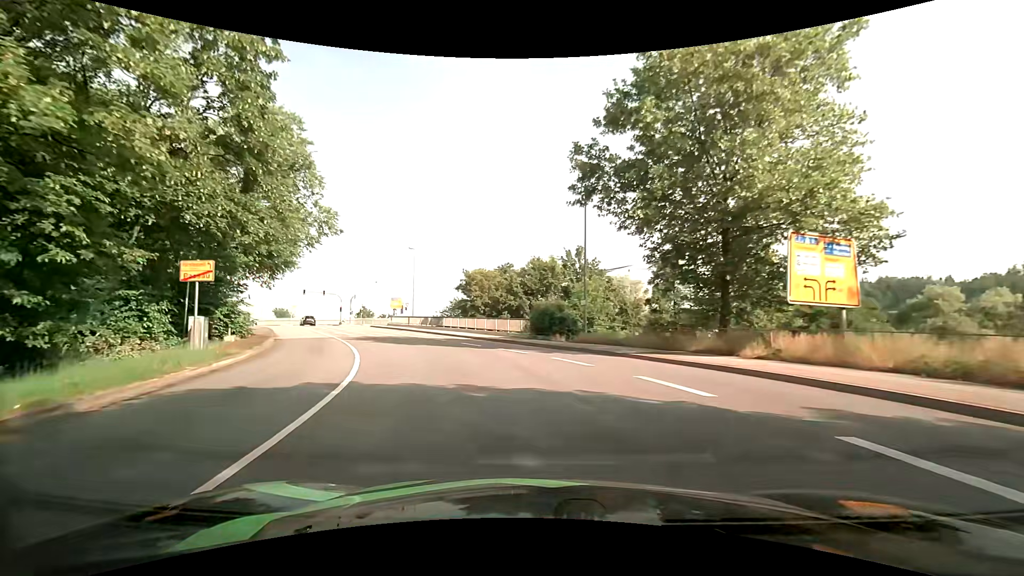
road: primary_link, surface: asphalt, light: Day
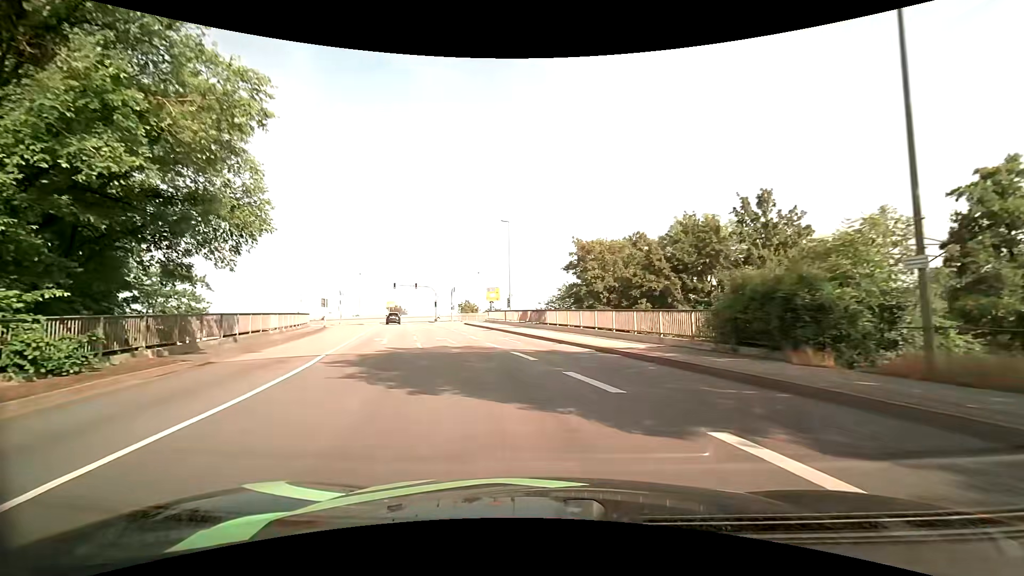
(-2.0, +16.7) m; -14°
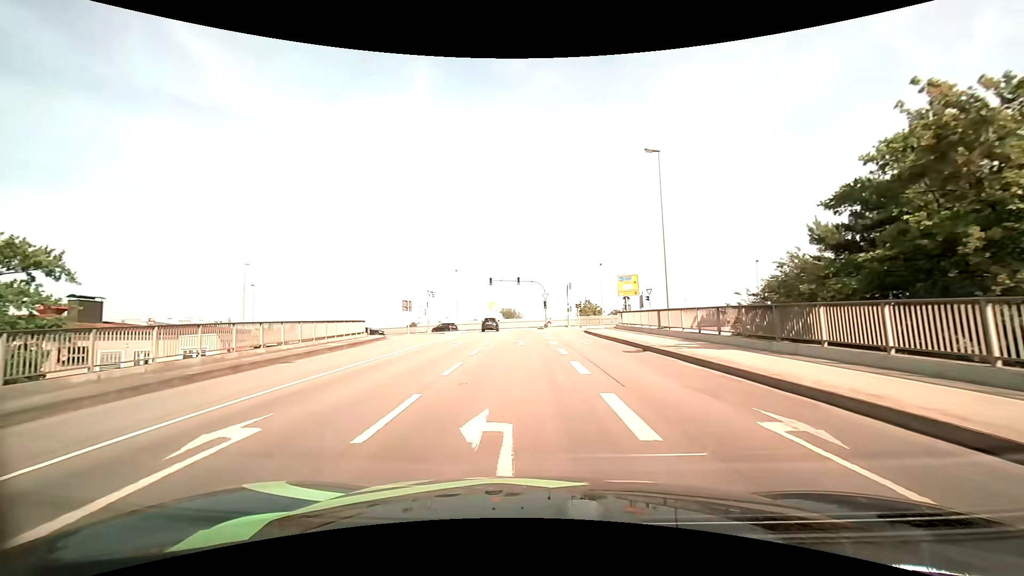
(-2.5, +20.6) m; -13°
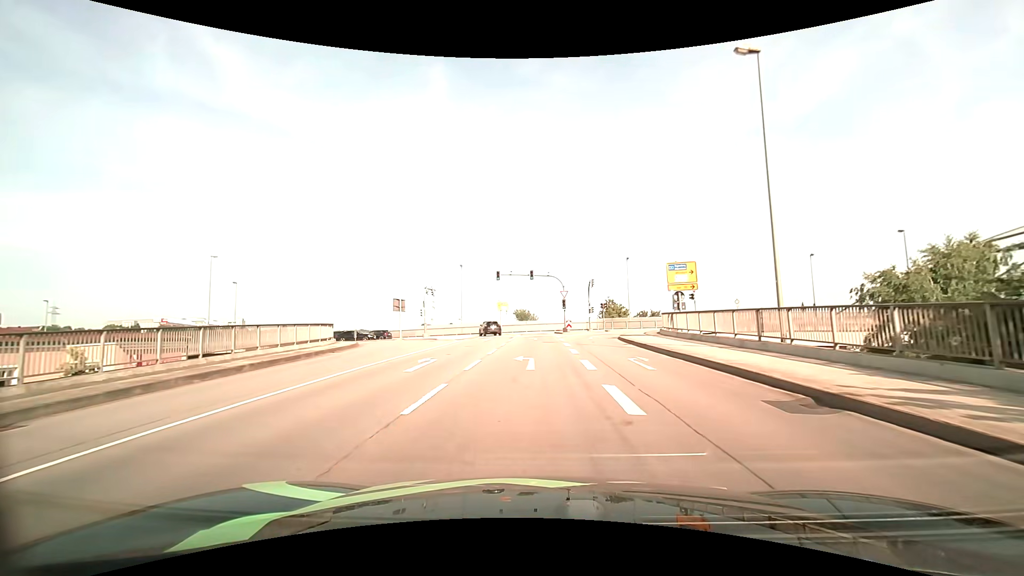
(-0.2, +10.5) m; -2°
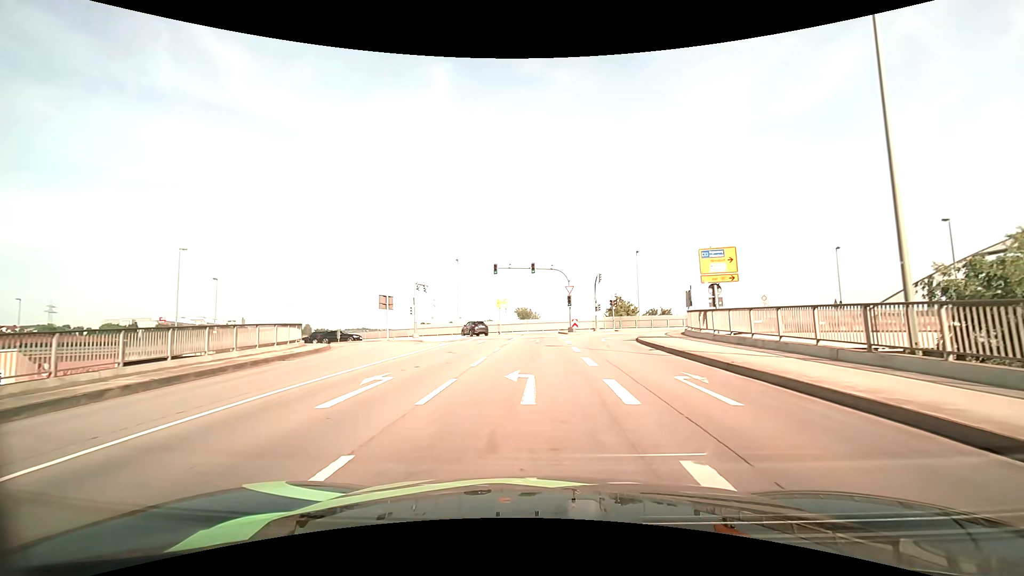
(0.0, +5.3) m; 0°
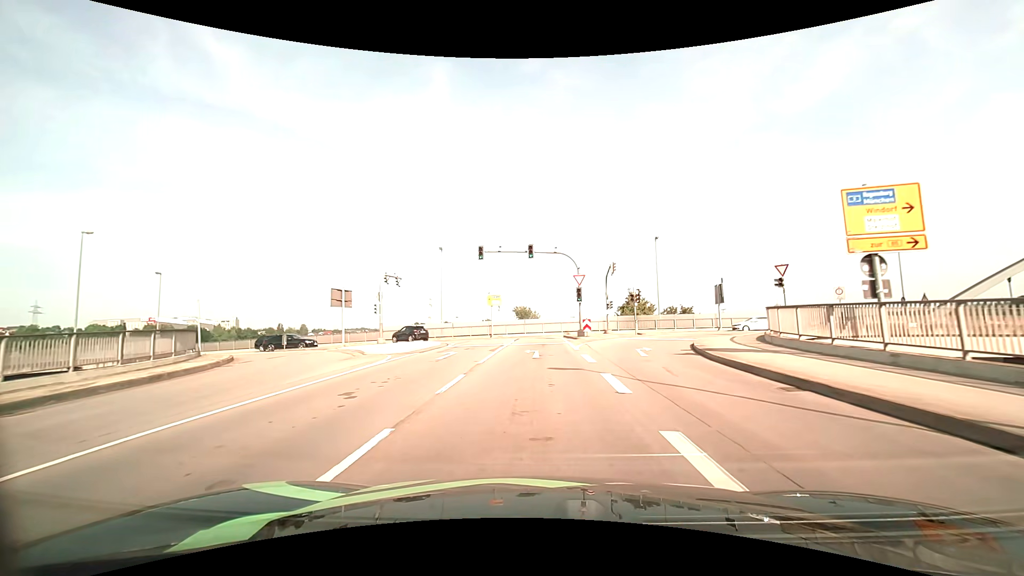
(0.0, +10.8) m; 0°
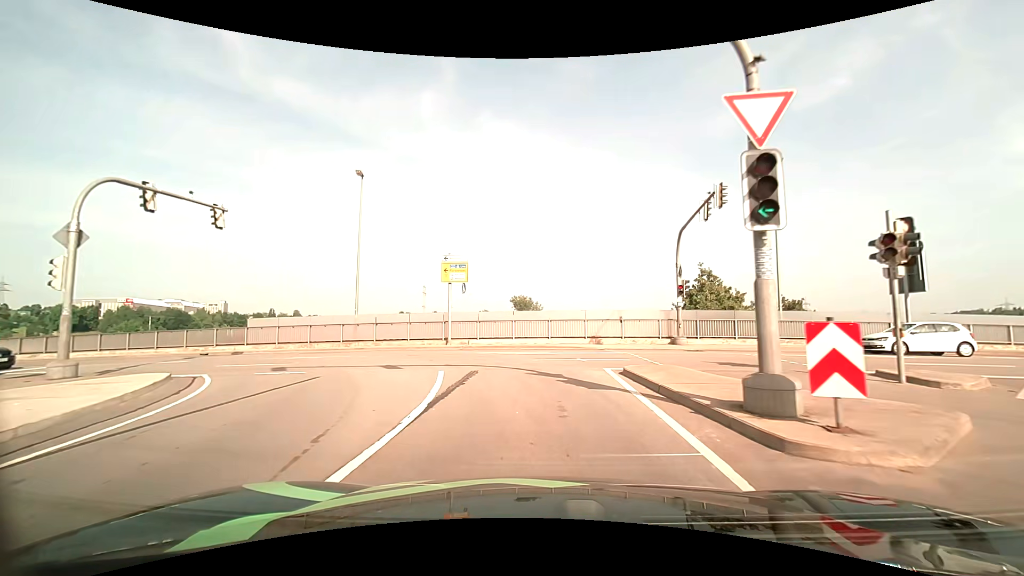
(0.0, +26.2) m; 0°
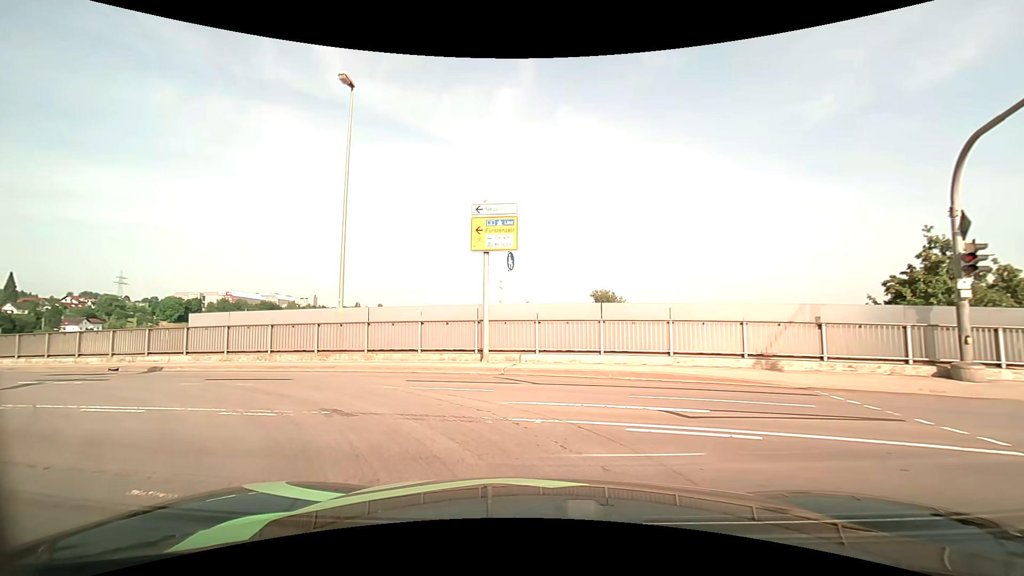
(-0.6, +12.0) m; -9°
(-2, +10) (-10, +16) (-20, +18) (-29, +21) (-39, +23) (-49, +26) (-58, +29) (-68, +32) (-77, +36) (-86, +39) m
